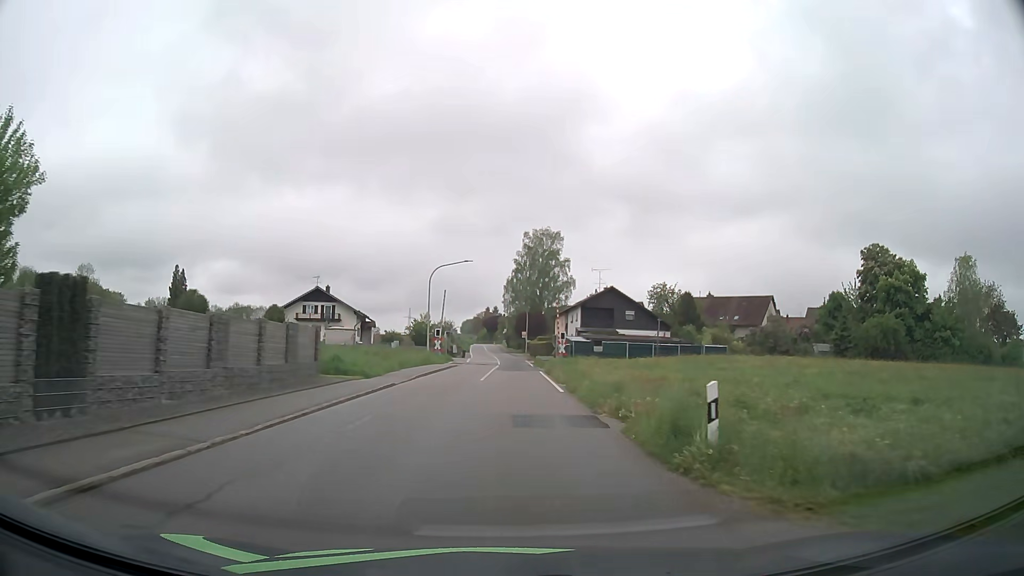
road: tertiary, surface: asphalt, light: Day
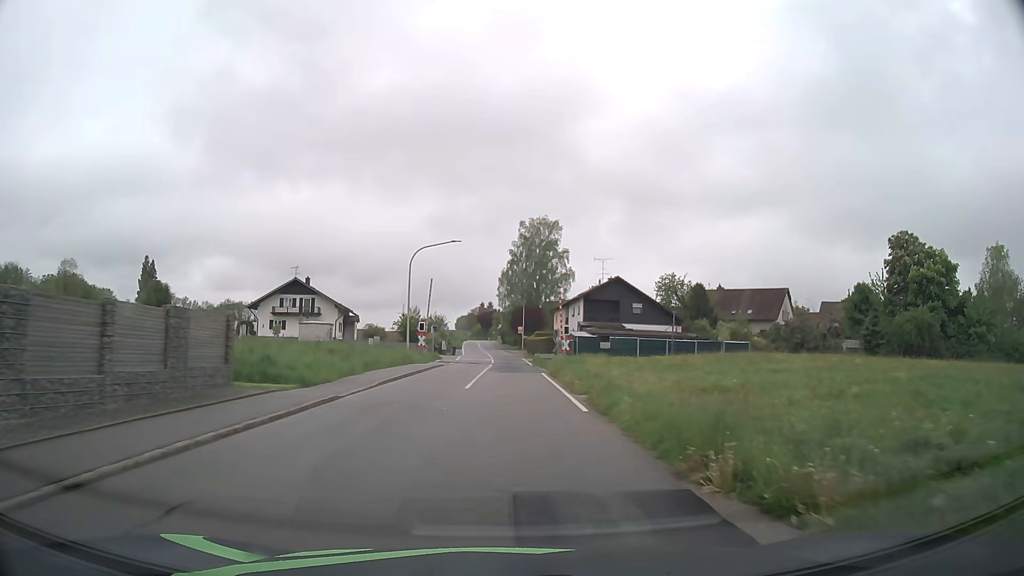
(0.0, +7.6) m; 0°
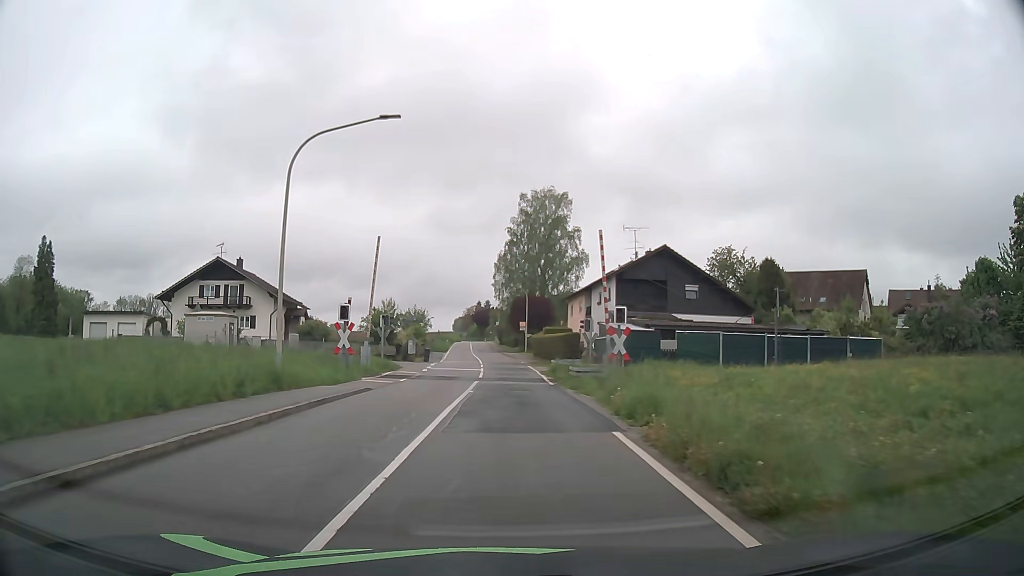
(+0.2, +22.8) m; 0°
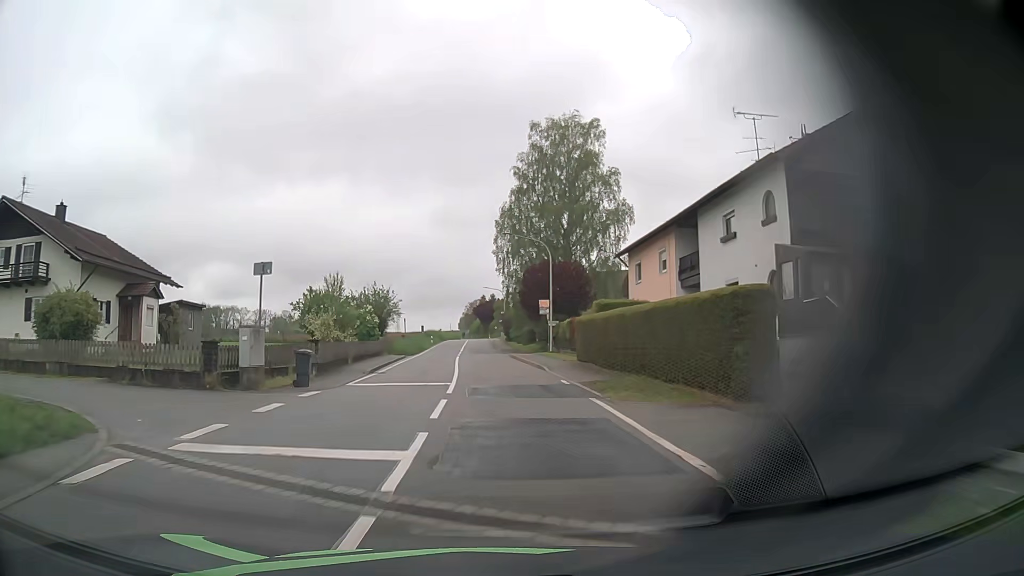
(-0.1, +30.7) m; 0°
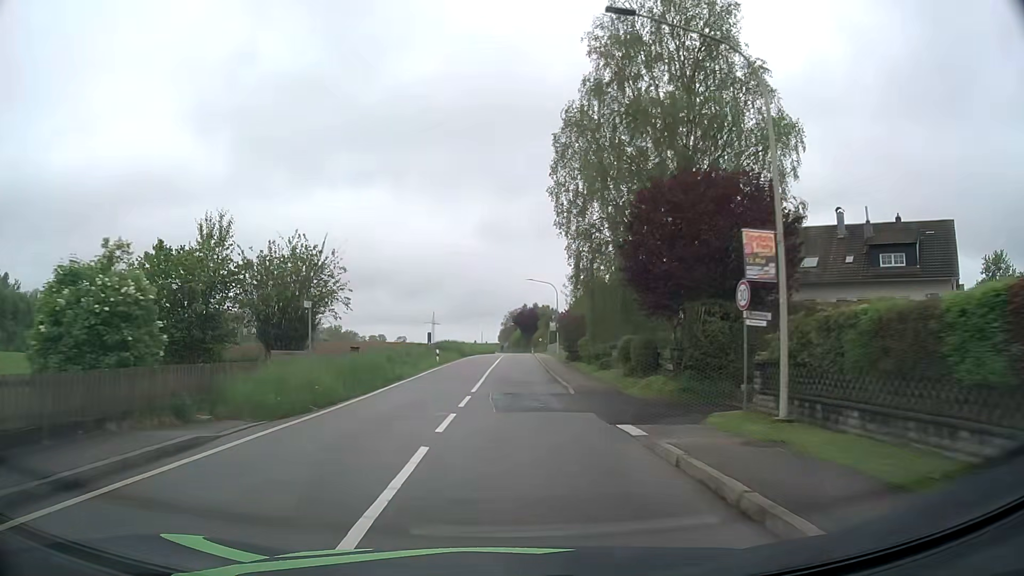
(-1.3, +31.1) m; -4°
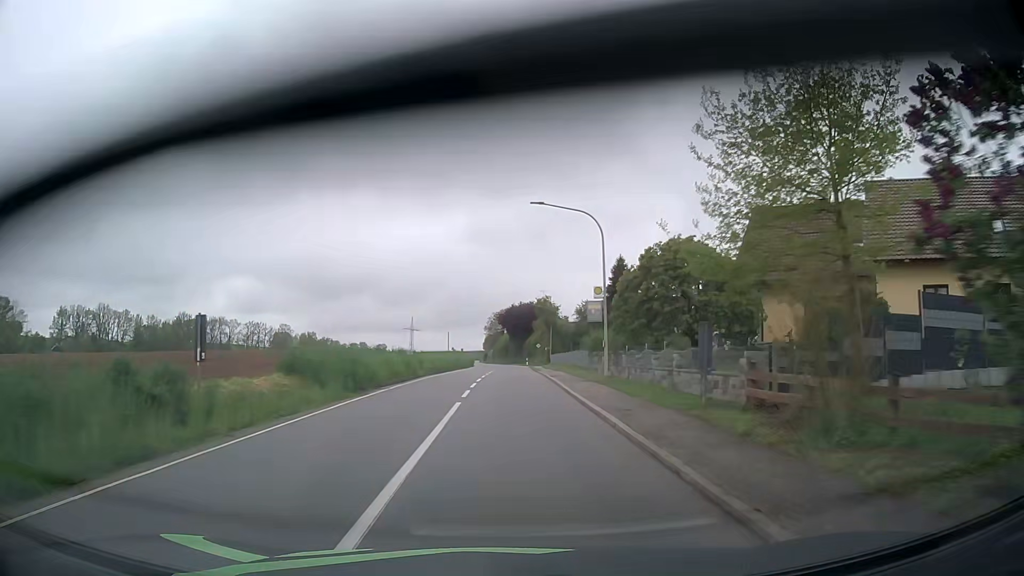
(+0.3, +38.3) m; +2°
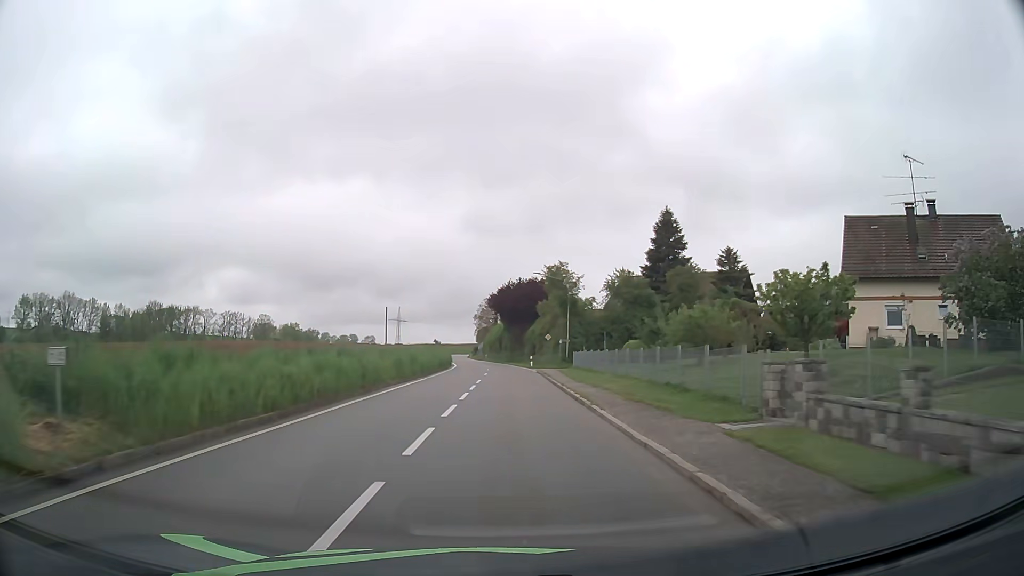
(-0.3, +29.6) m; 0°
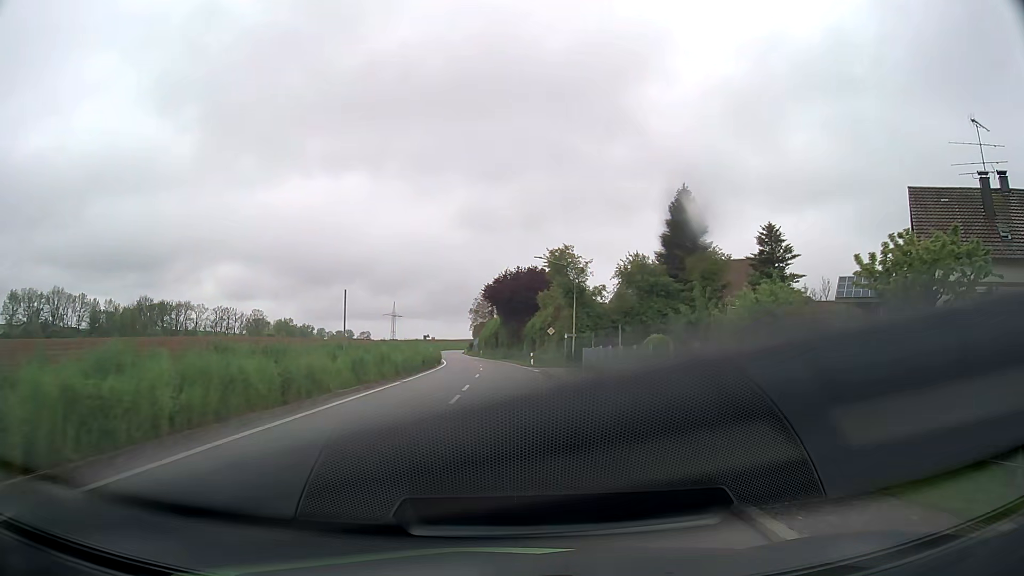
(0.0, +7.5) m; 0°
(0, +10) (0, +20) (0, +30) (0, +40) (-1, +50) (-1, +60) (-2, +70) (-4, +80) (-5, +90) (-6, +100) m
